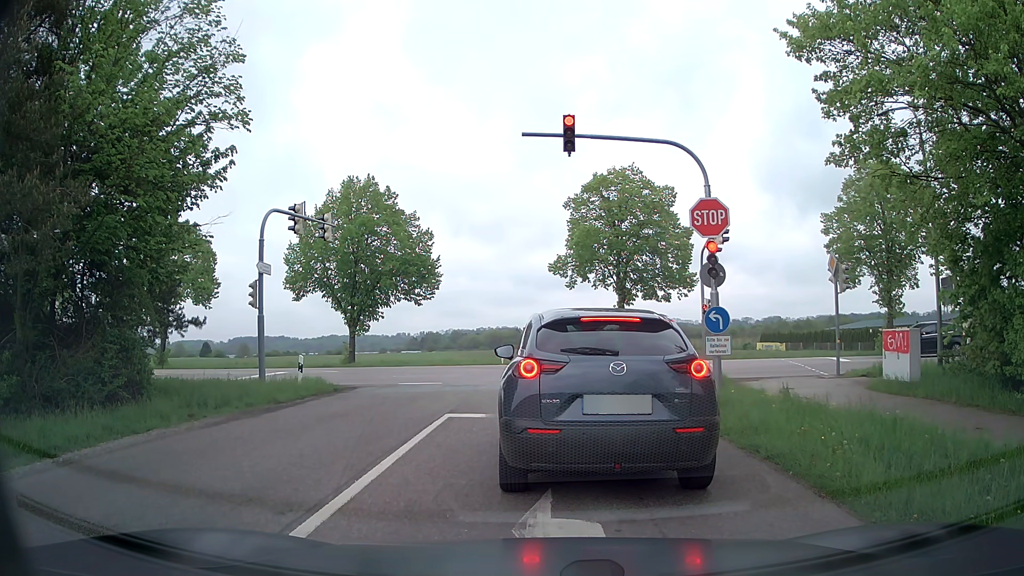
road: tertiary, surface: asphalt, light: Day
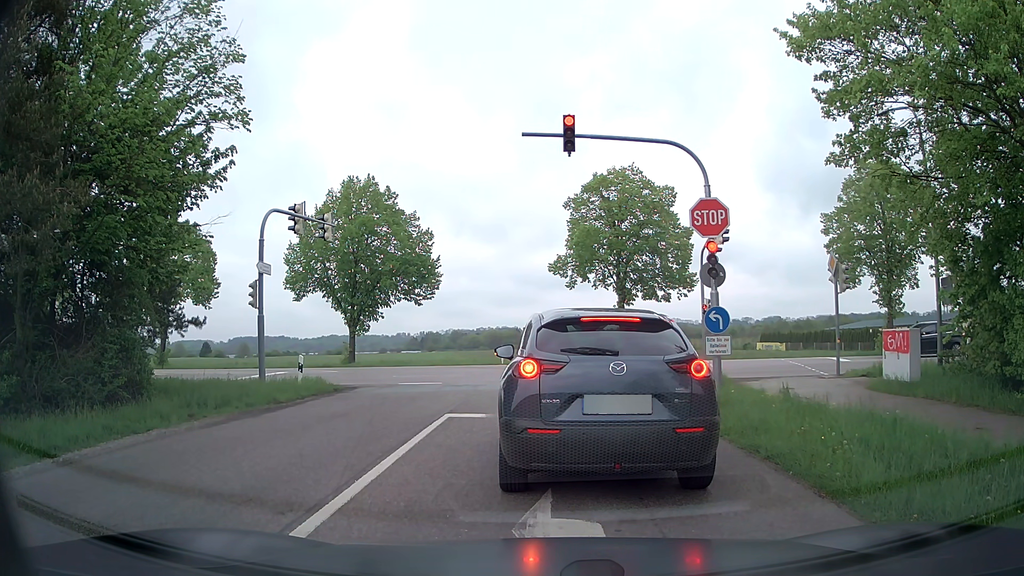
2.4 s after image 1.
(0.0, 0.0) m; 0°
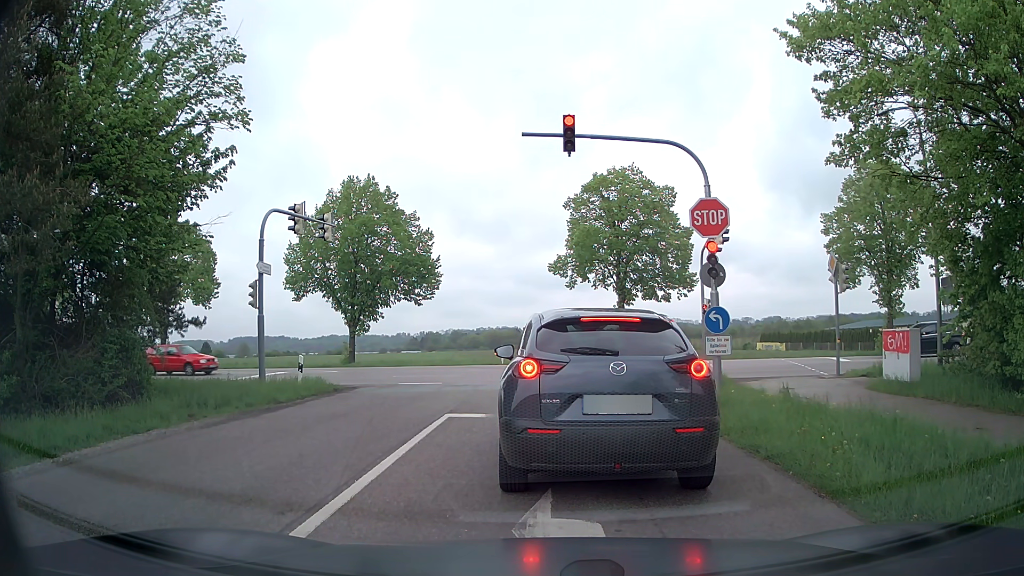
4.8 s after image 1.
(0.0, 0.0) m; 0°
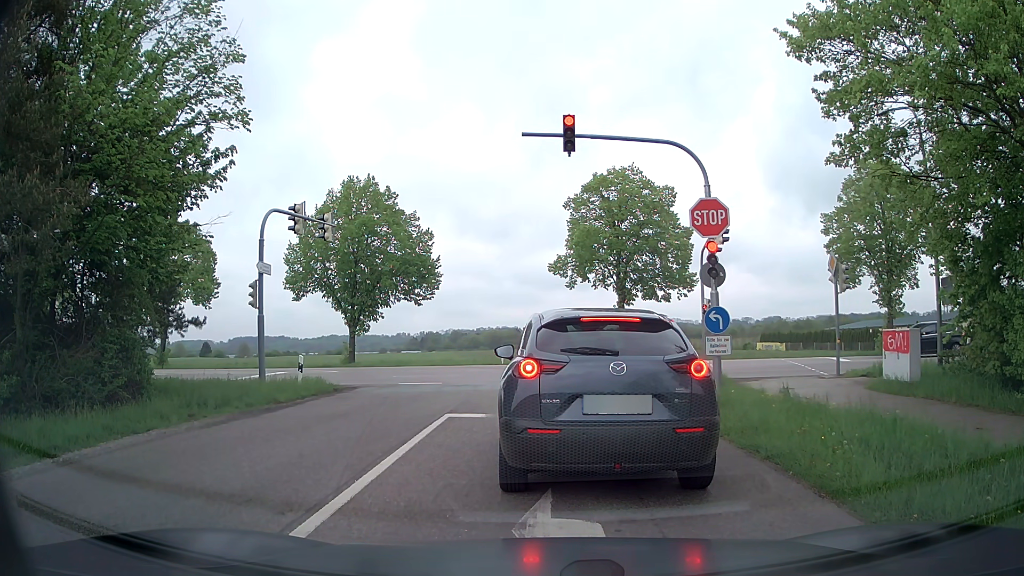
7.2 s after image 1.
(0.0, 0.0) m; 0°
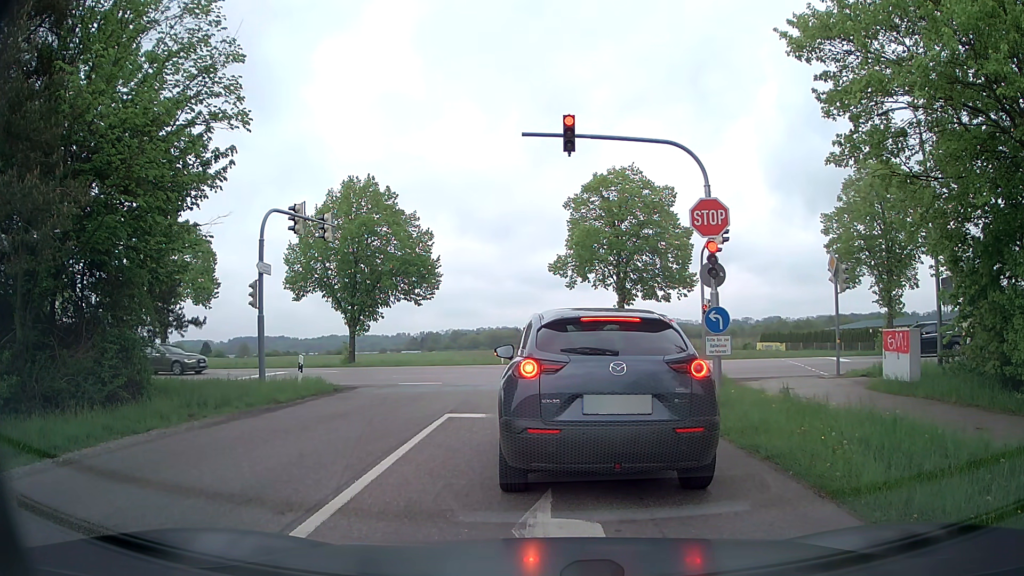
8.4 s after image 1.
(0.0, 0.0) m; 0°
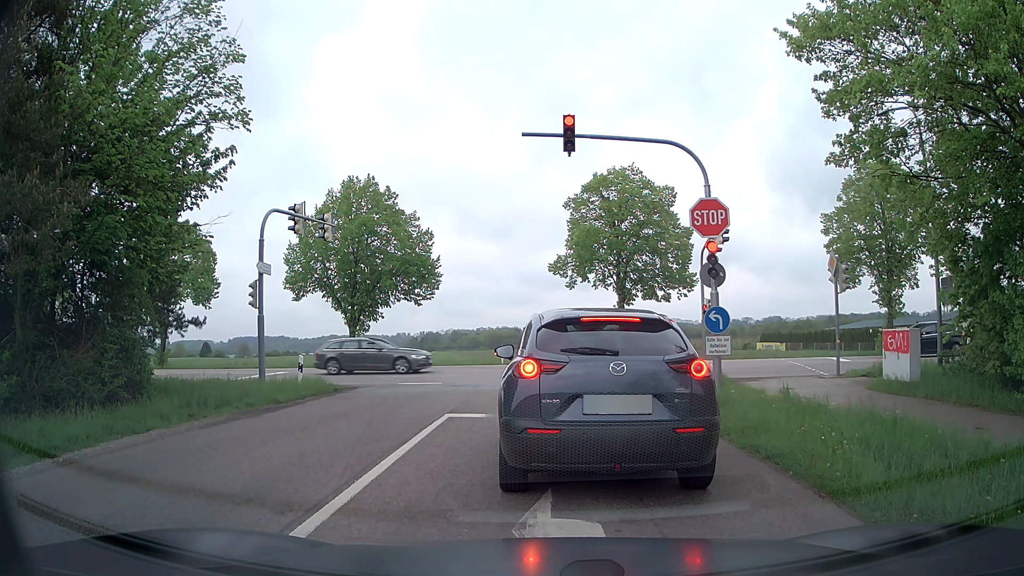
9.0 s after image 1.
(0.0, 0.0) m; 0°
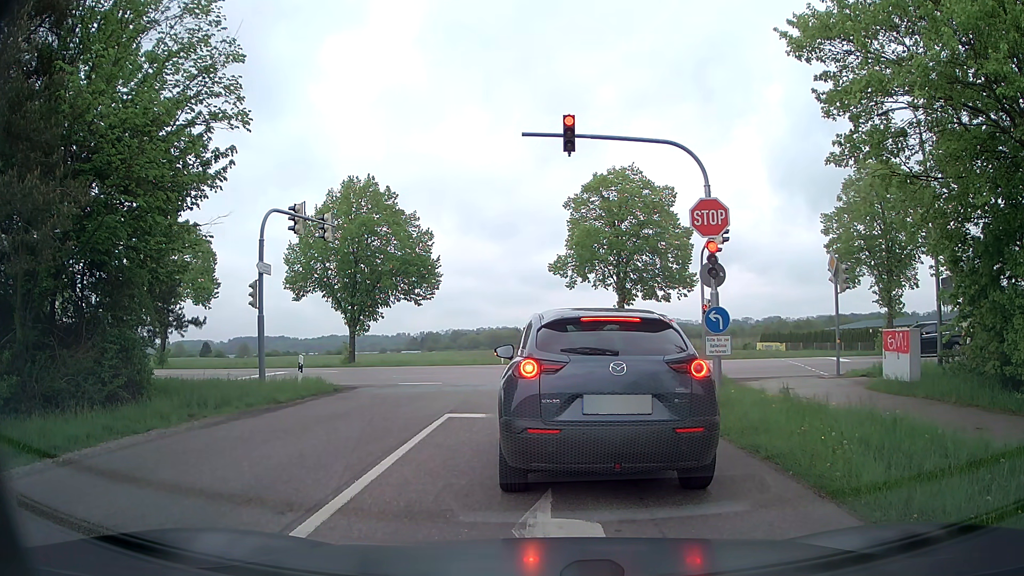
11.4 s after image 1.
(0.0, 0.0) m; 0°
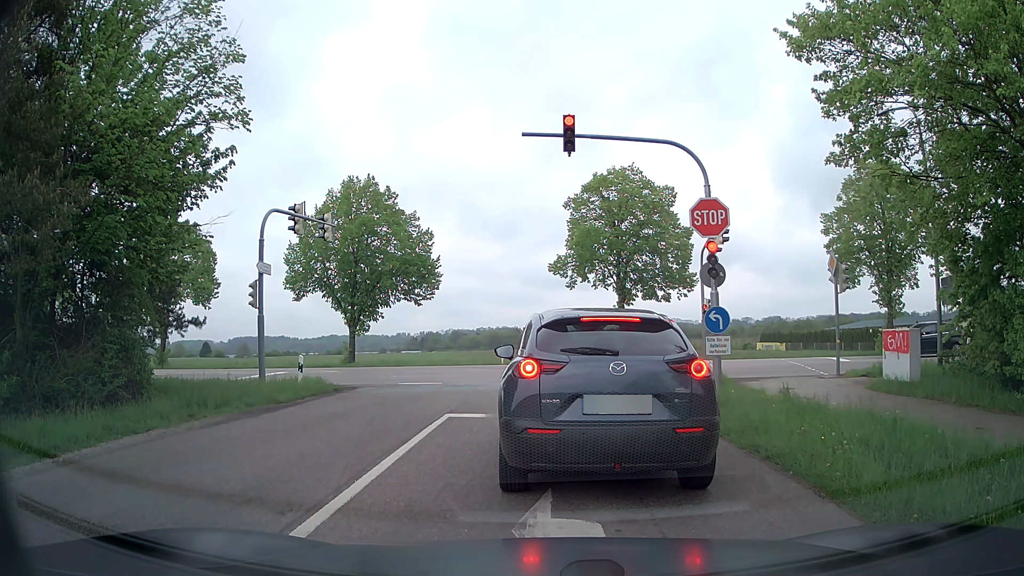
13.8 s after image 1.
(0.0, 0.0) m; 0°
(0, +10) (0, +20) (-3, +29) (-11, +35) (-21, +38) (-31, +39) (-41, +40) (-51, +41) (-61, +42) (-70, +44) m
